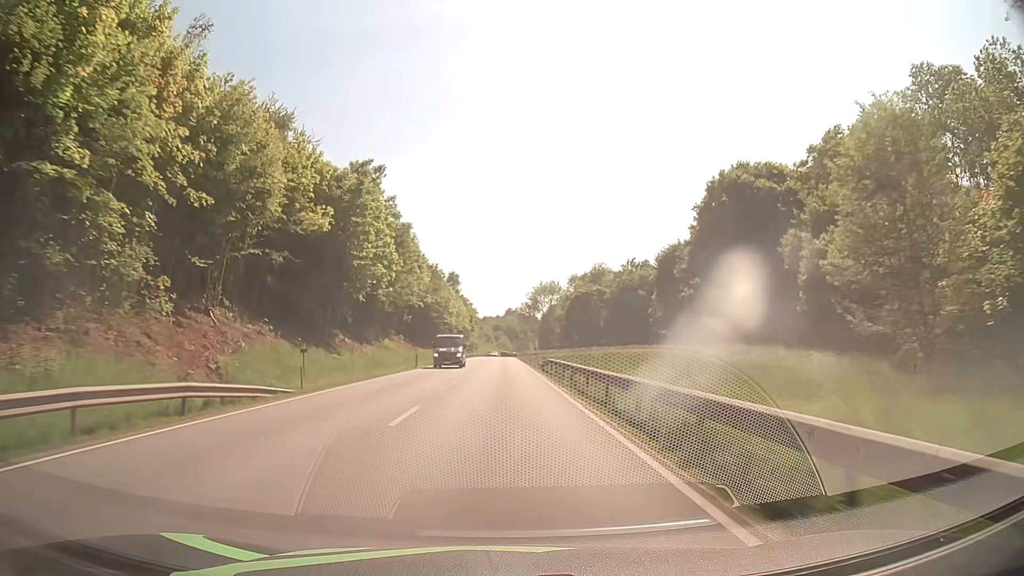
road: primary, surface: asphalt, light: Day
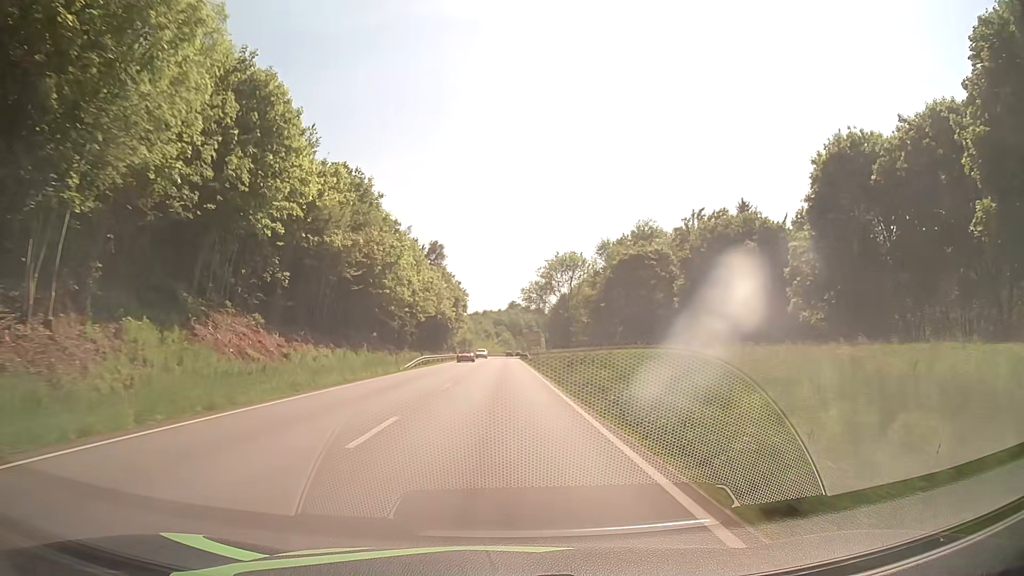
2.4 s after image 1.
(+0.2, +49.6) m; 0°
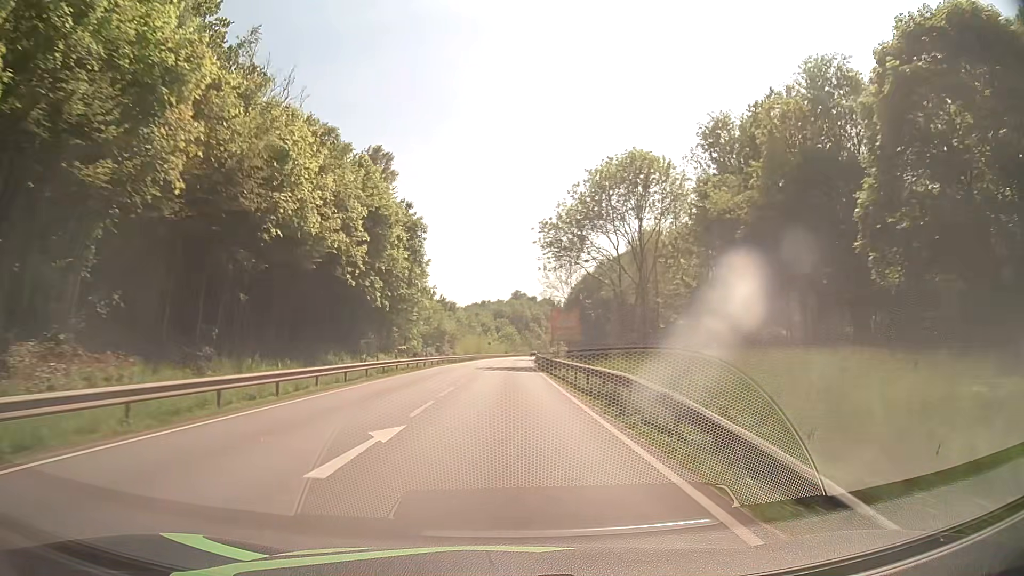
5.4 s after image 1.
(-0.2, +62.8) m; 0°
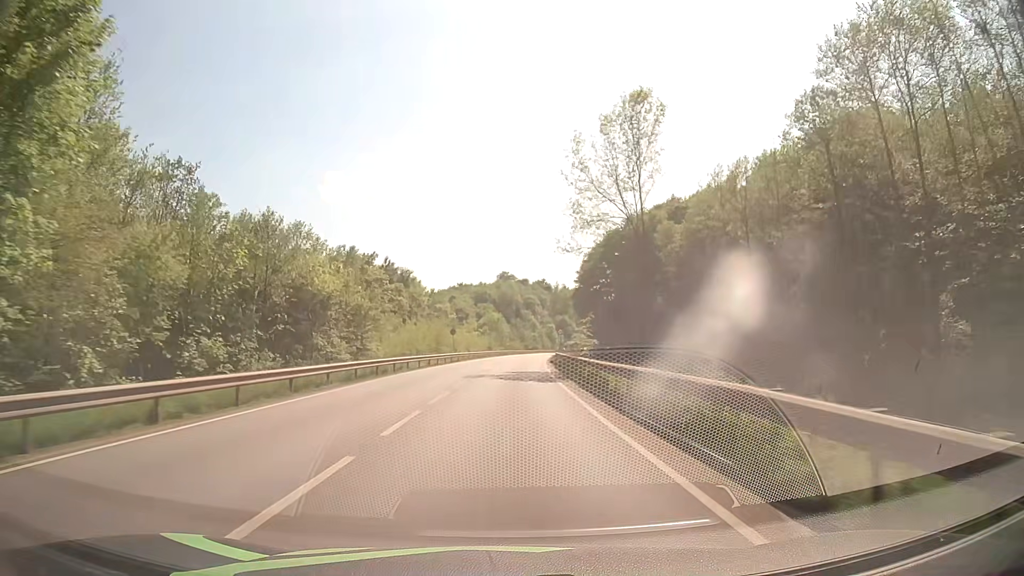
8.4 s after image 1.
(+0.5, +63.3) m; +1°
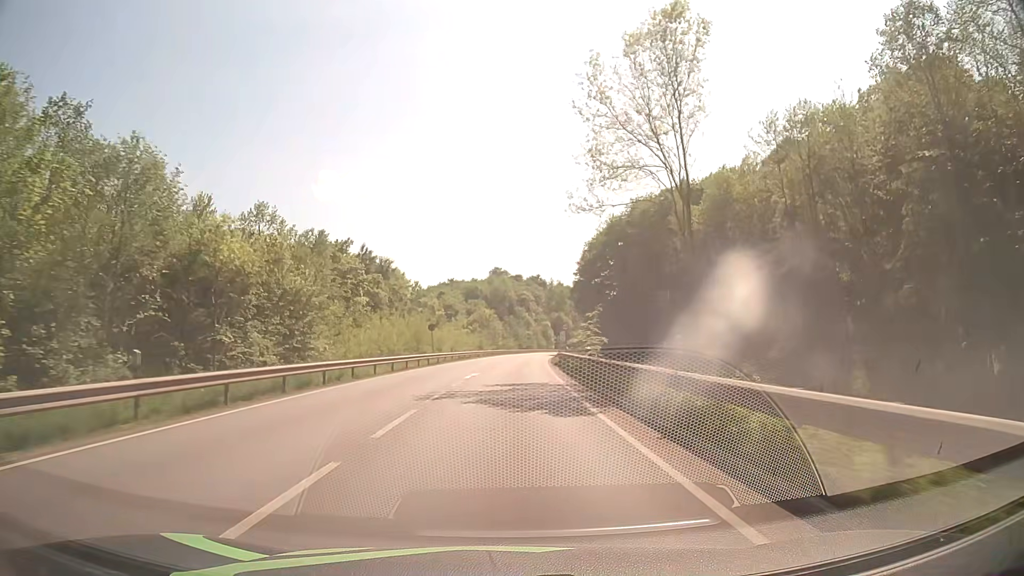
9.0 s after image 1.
(+0.1, +12.7) m; +1°
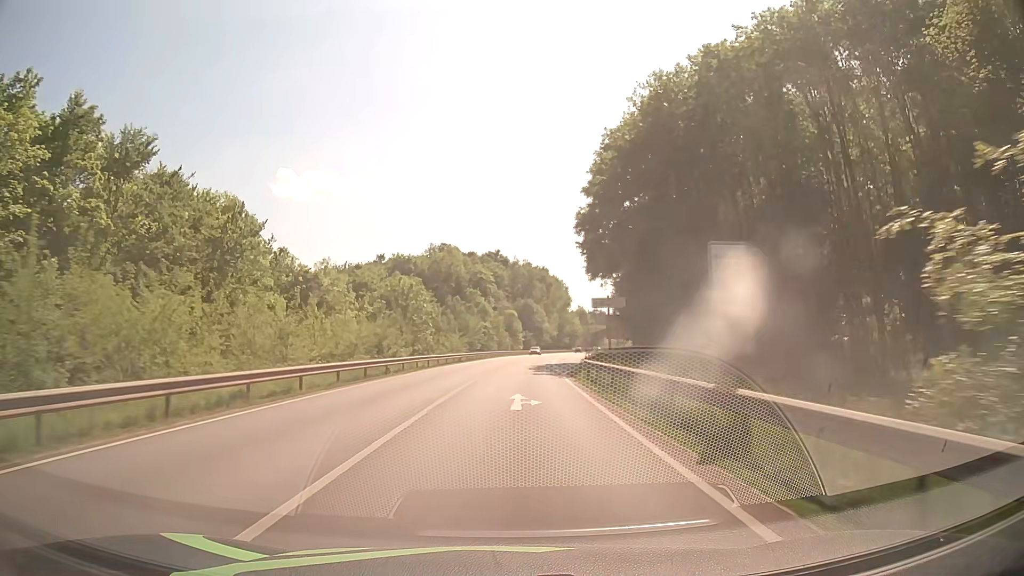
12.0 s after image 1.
(+2.0, +63.0) m; +4°
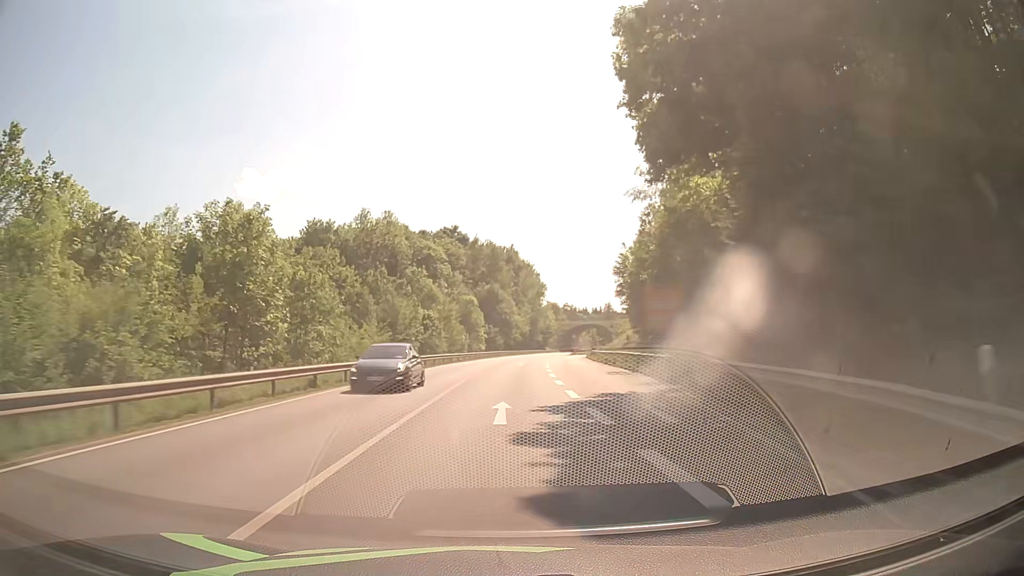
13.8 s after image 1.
(+1.0, +37.5) m; +3°
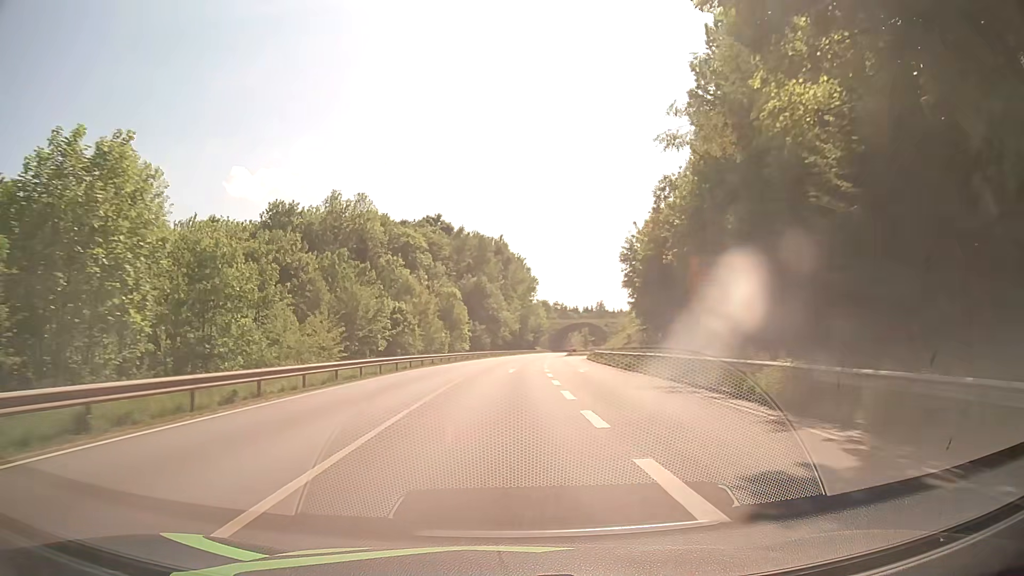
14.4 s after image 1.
(+0.1, +12.6) m; +1°
(0, +10) (0, +20) (0, +30) (+1, +40) (+1, +50) (+2, +60) (+3, +70) (+3, +80) (+5, +90) (+6, +100) m
